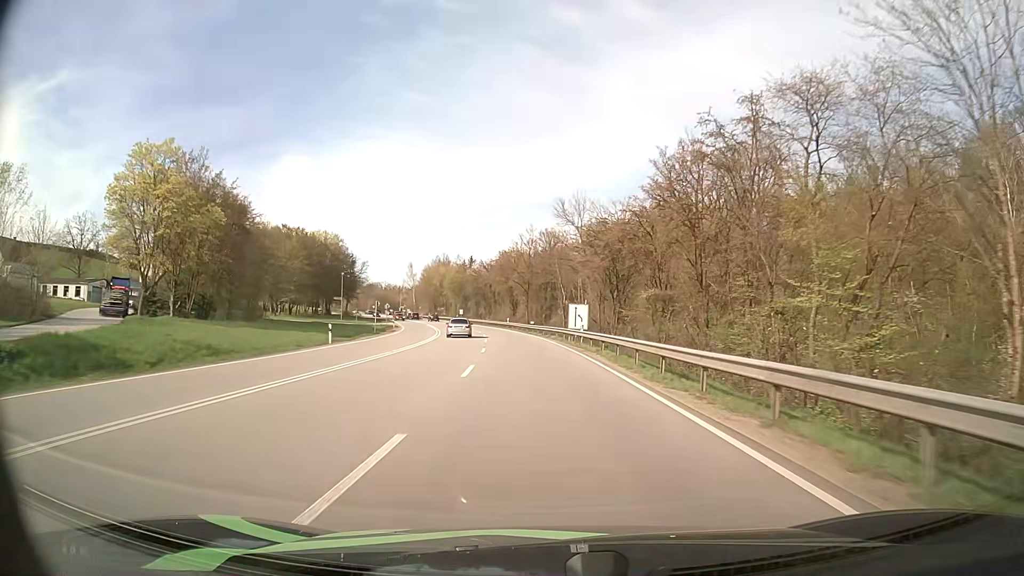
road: primary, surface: asphalt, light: Day
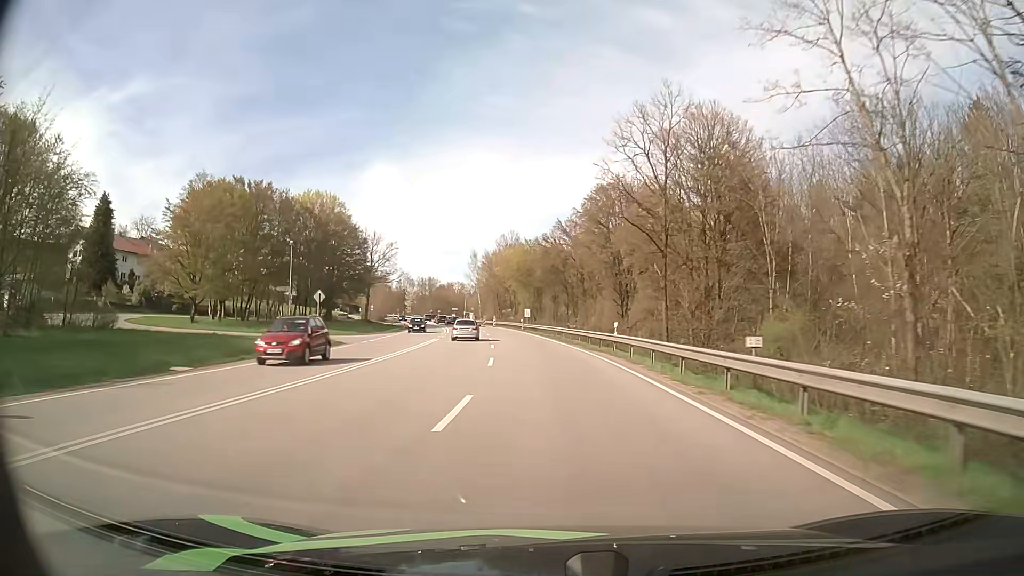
(-3.5, +55.5) m; -8°
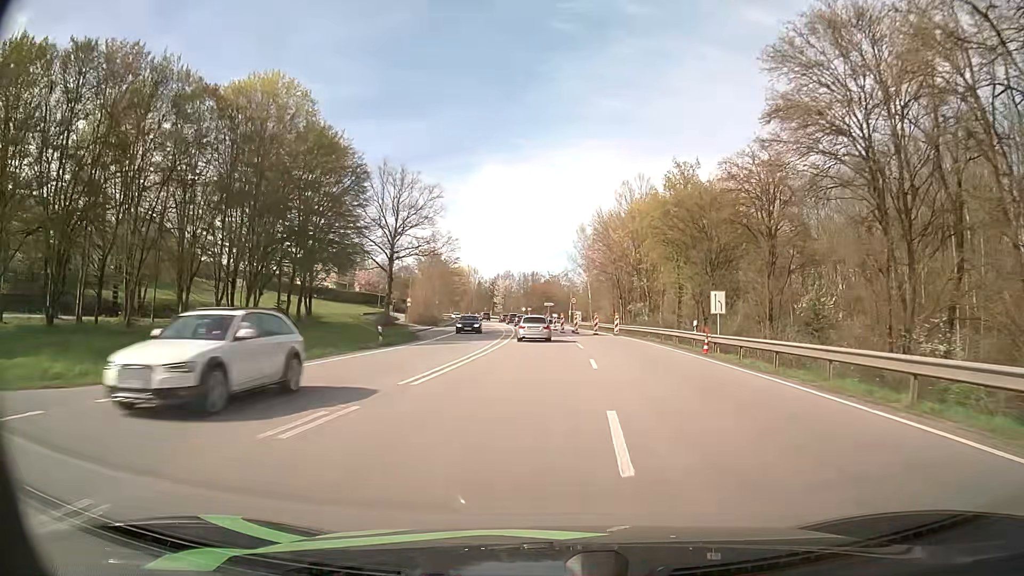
(-4.4, +50.2) m; -10°
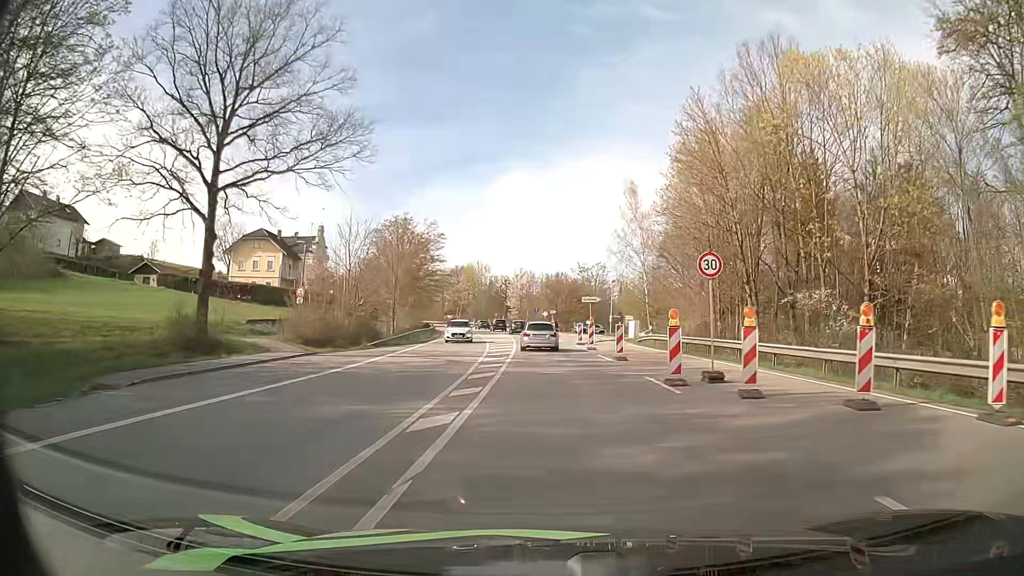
(-1.0, +40.5) m; -2°
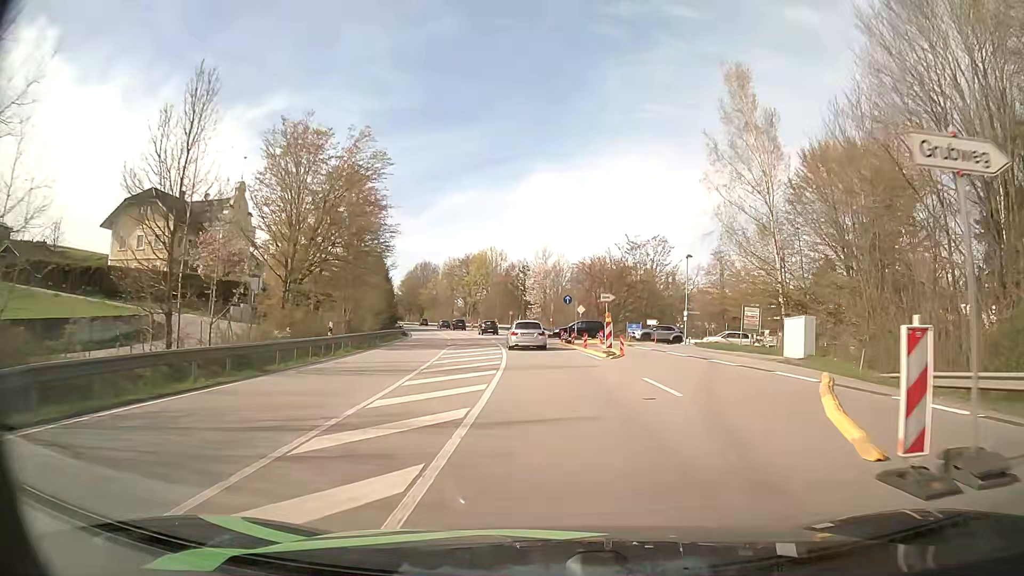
(-0.6, +36.6) m; -2°
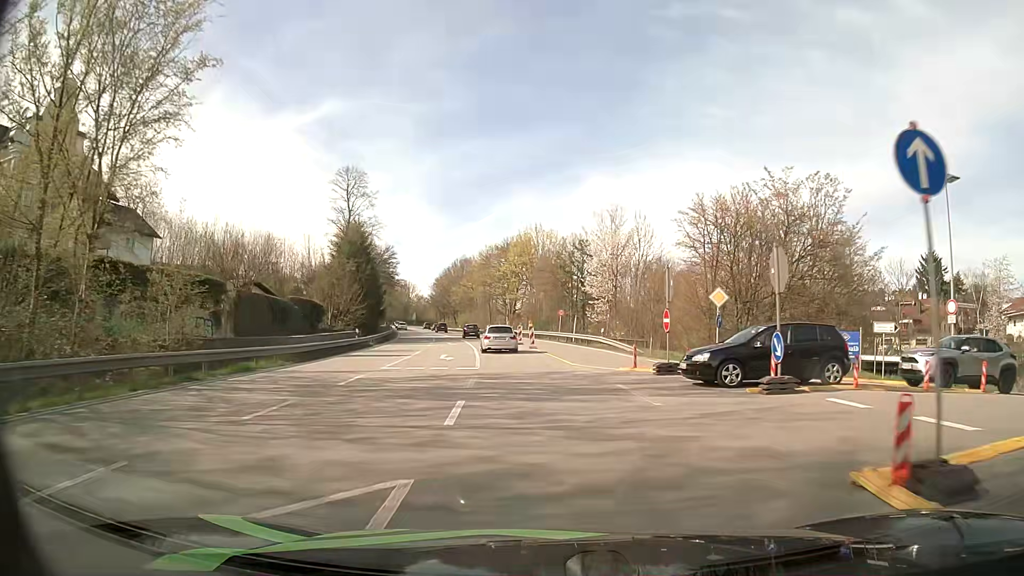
(-1.2, +36.4) m; -4°
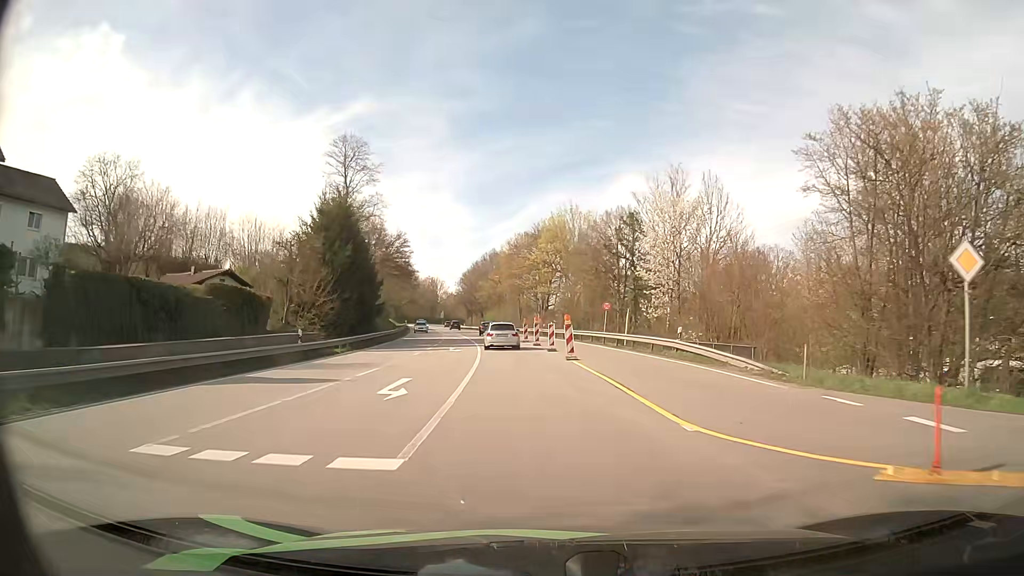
(-0.4, +15.2) m; -3°
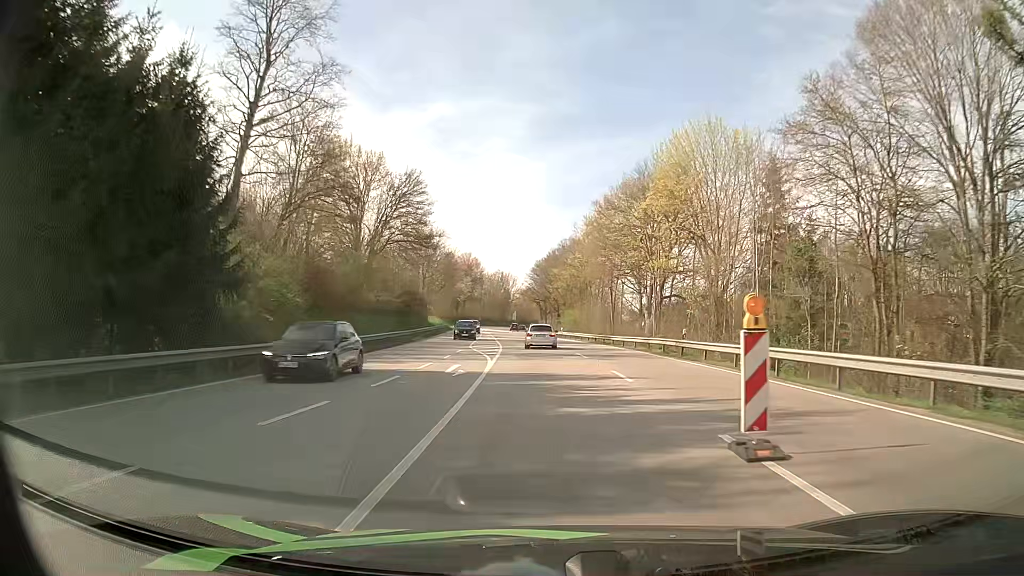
(-2.6, +40.0) m; -7°
(0, +10) (0, +20) (-1, +30) (-1, +40) (-2, +50) (-2, +60) (-3, +70) (-3, +80) (-4, +90) (-4, +100) m
